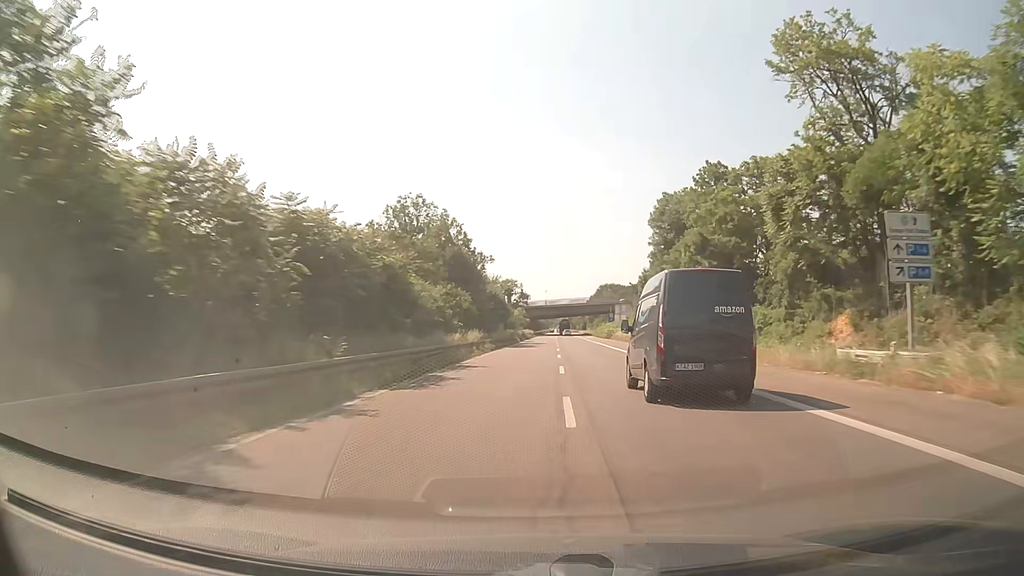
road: trunk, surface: asphalt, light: Day
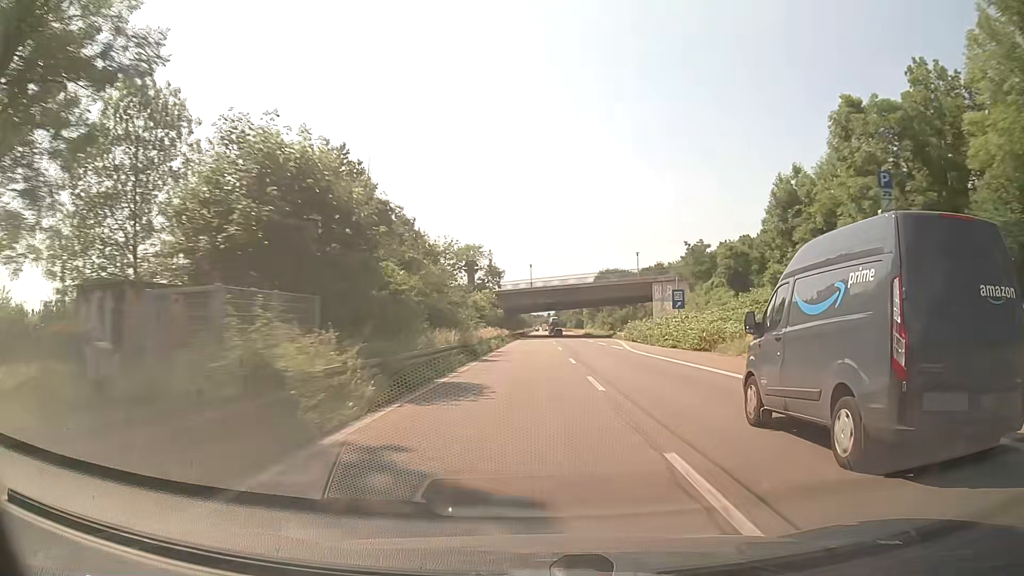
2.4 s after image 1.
(+0.7, +63.5) m; +1°
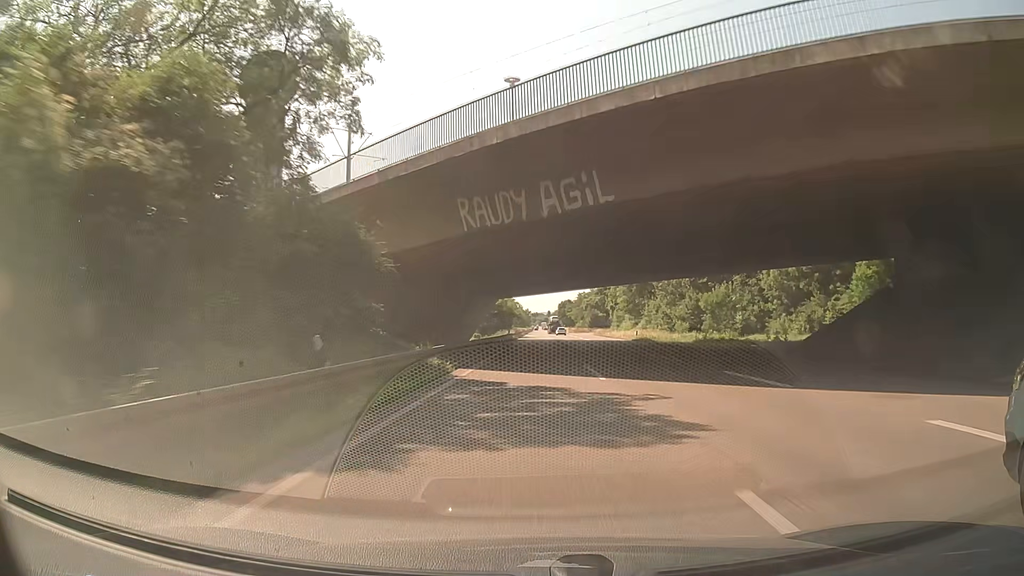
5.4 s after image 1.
(+0.4, +78.1) m; 0°
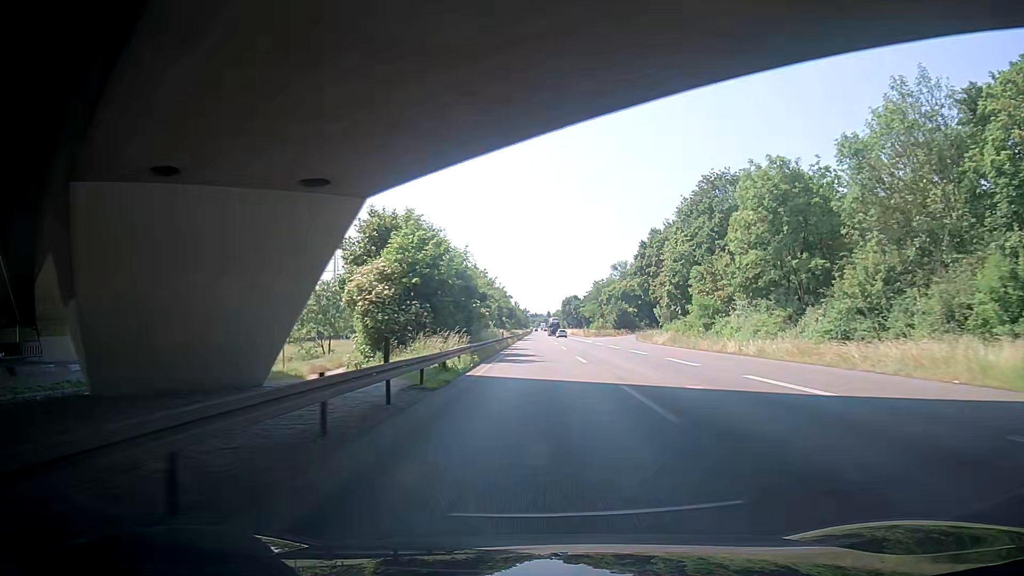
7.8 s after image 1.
(-0.3, +61.8) m; +1°
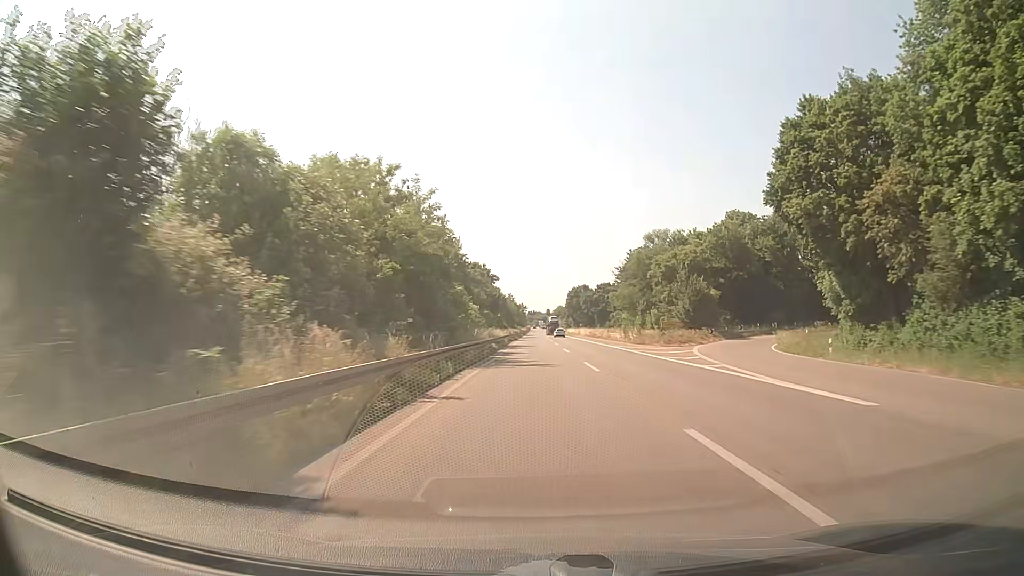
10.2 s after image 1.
(-0.8, +62.0) m; -1°
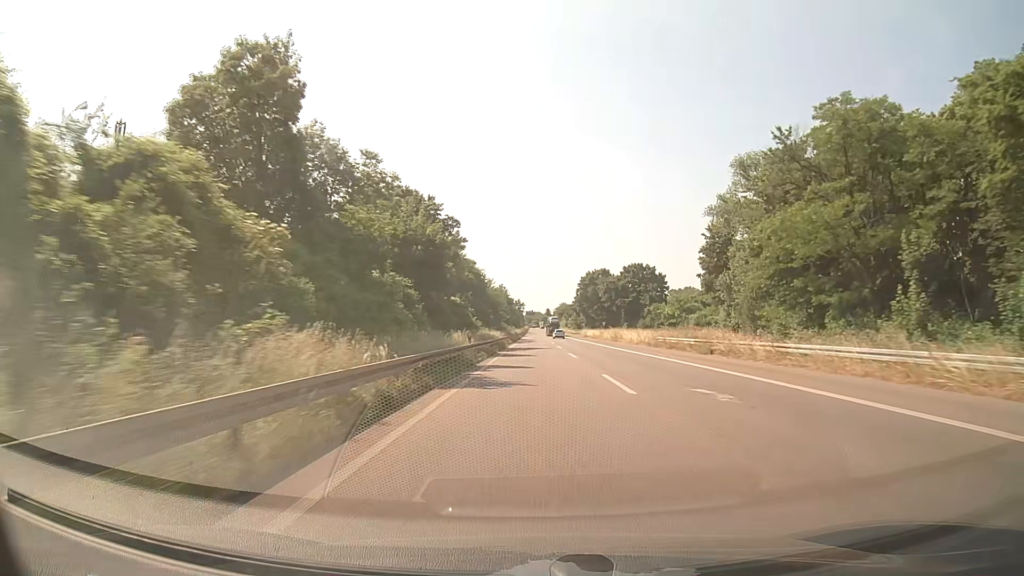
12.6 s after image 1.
(-0.3, +62.3) m; 0°
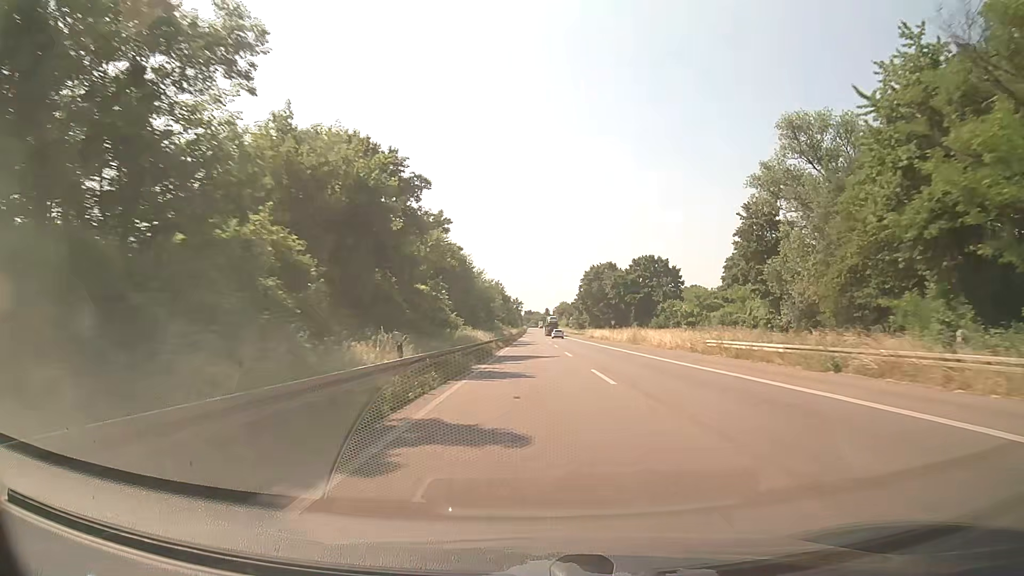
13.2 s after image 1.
(0.0, +15.6) m; 0°
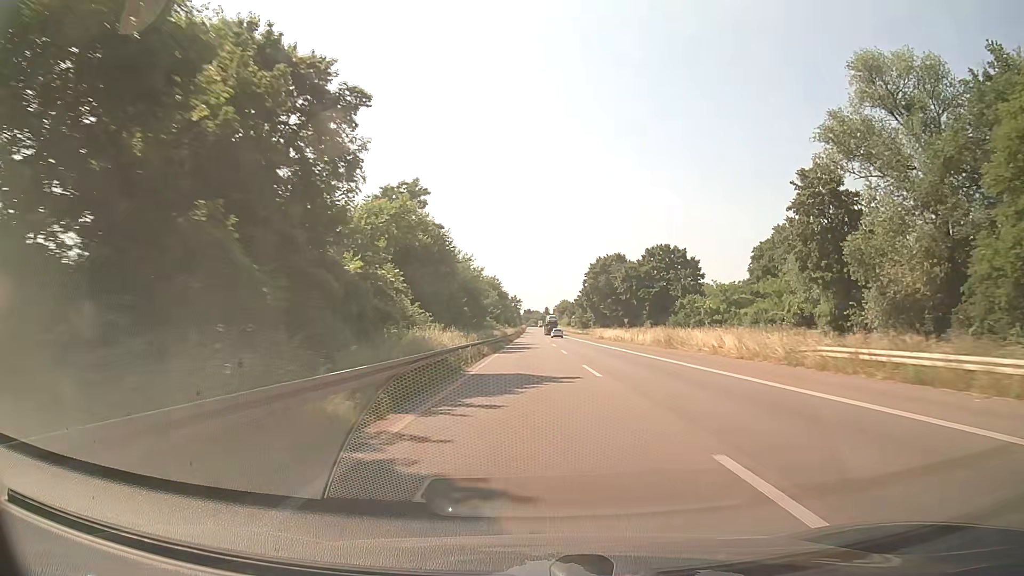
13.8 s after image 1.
(+0.1, +15.7) m; 0°
(0, +10) (0, +20) (0, +30) (0, +40) (0, +50) (0, +60) (0, +70) (0, +80) (0, +90) (0, +100) m
